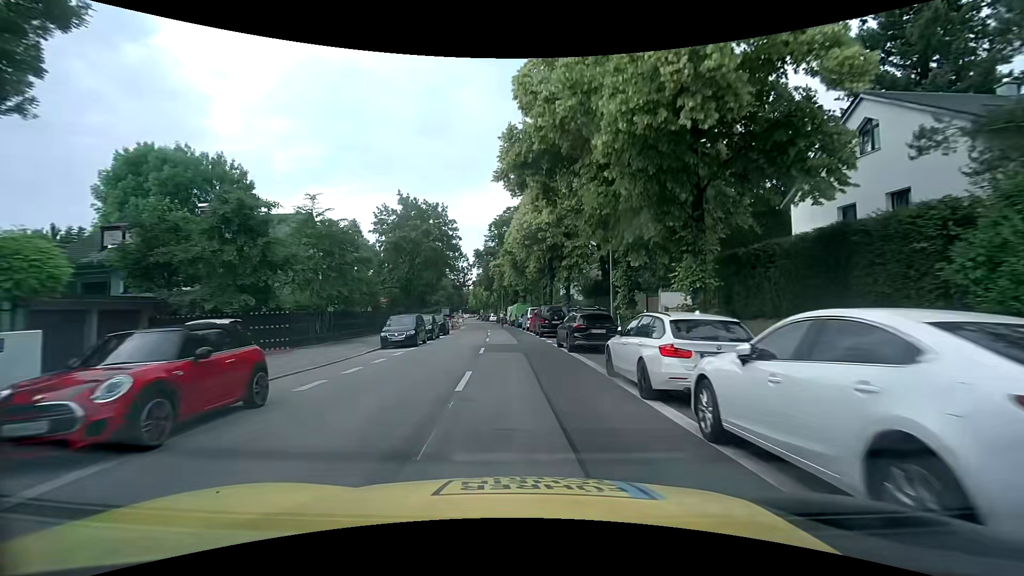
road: secondary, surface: asphalt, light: Day
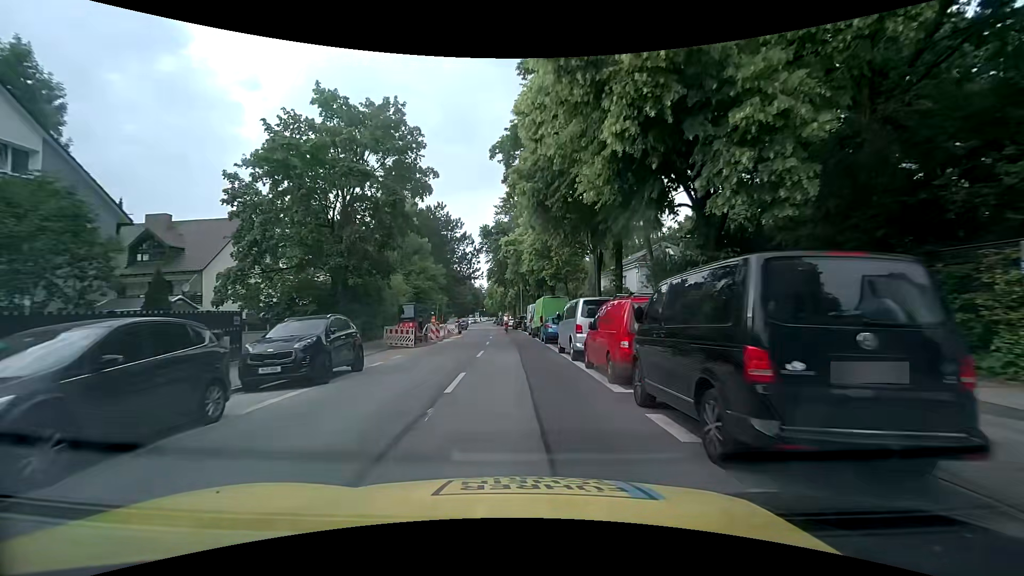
(-0.6, +25.6) m; -2°
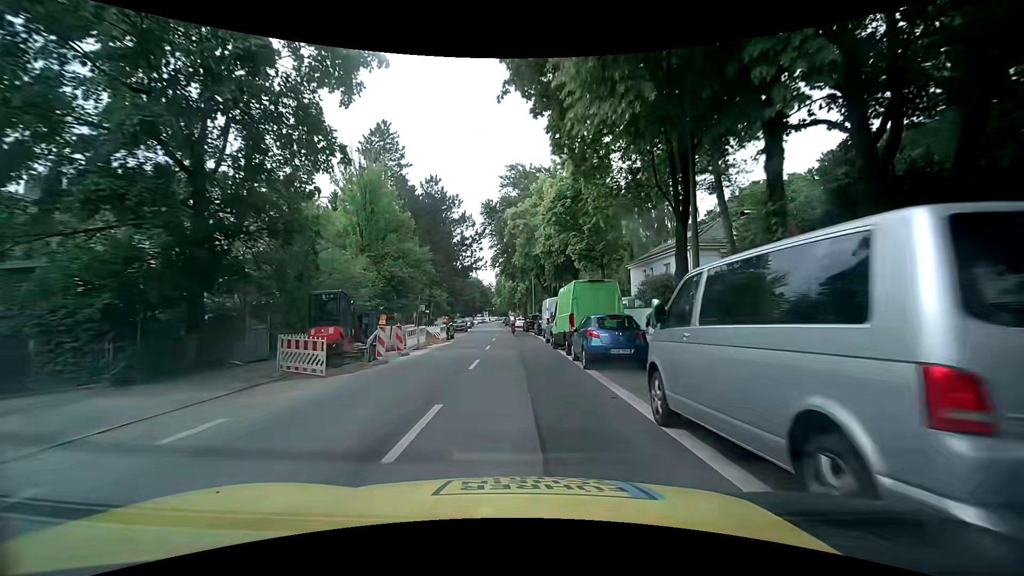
(-0.4, +12.9) m; -2°
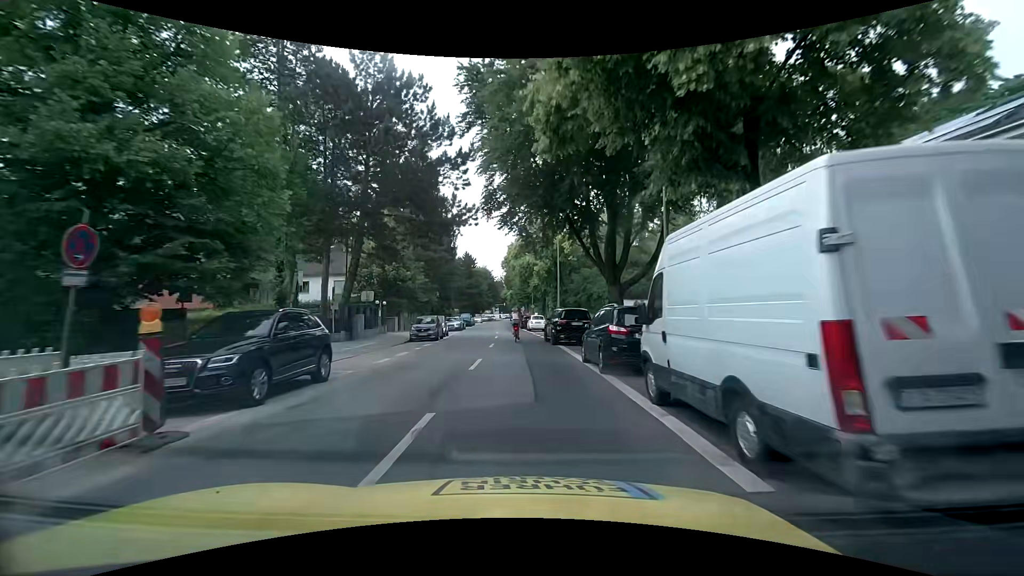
(-0.4, +26.7) m; -1°
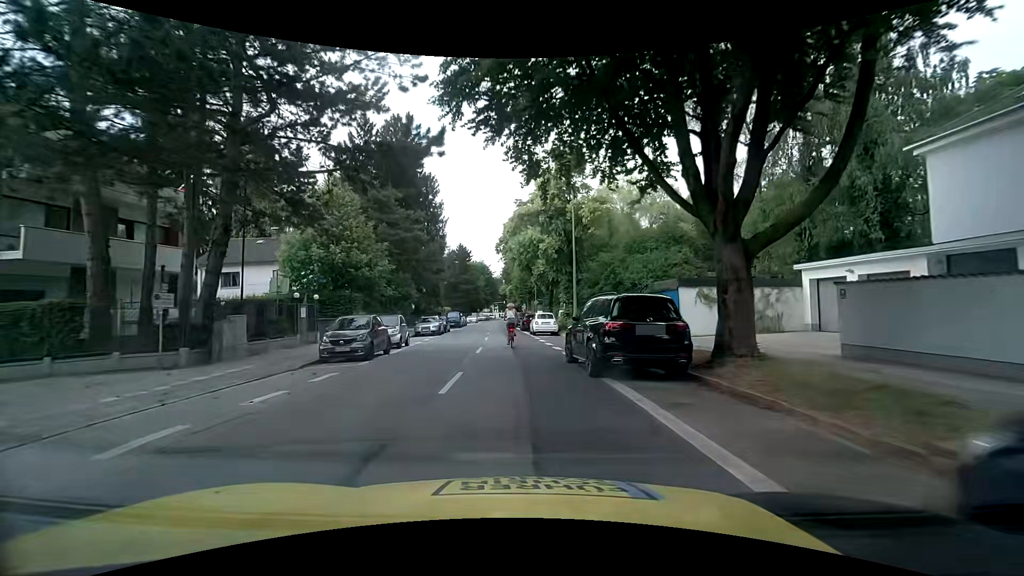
(-0.1, +13.2) m; -1°
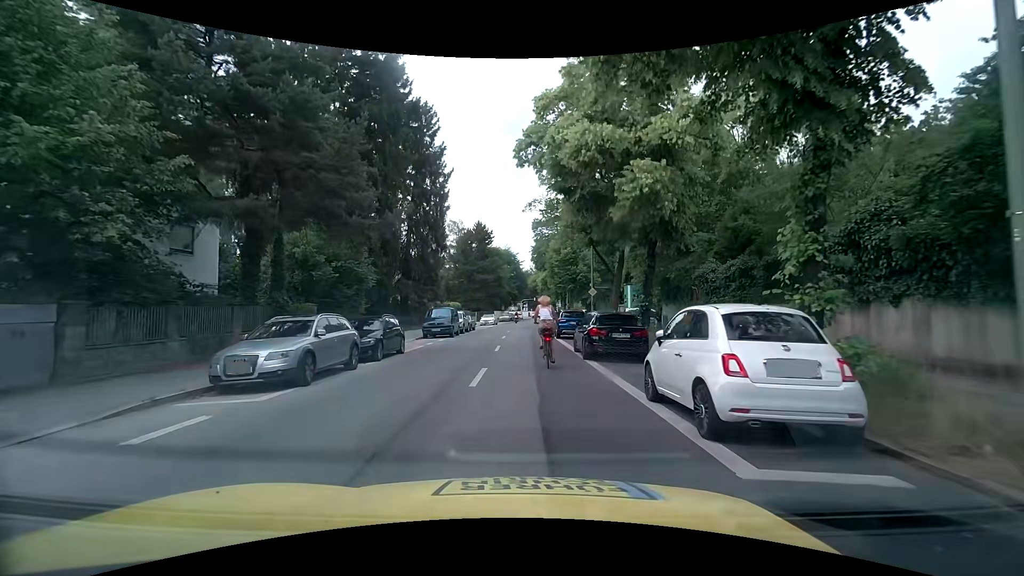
(-0.6, +26.0) m; -3°
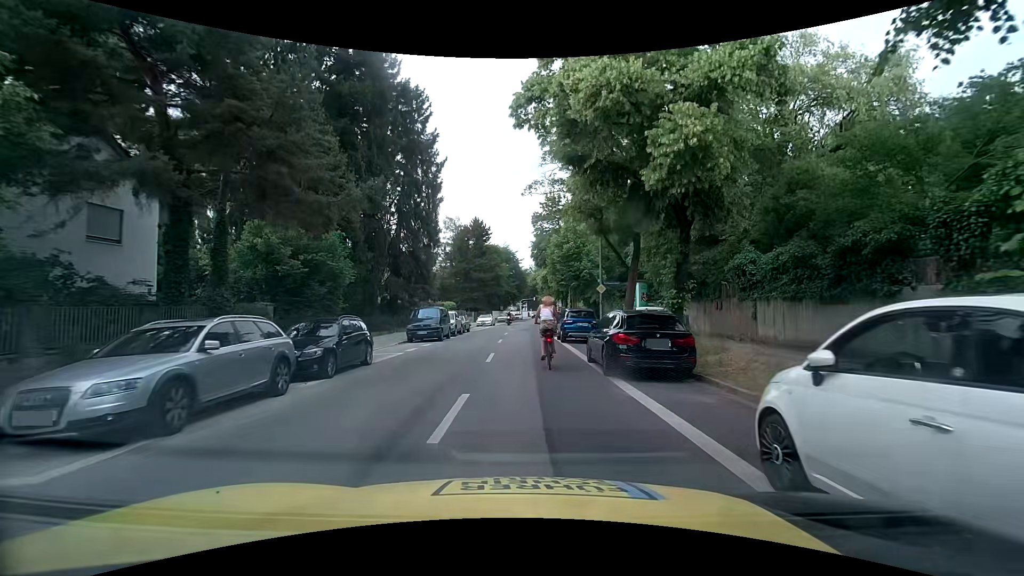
(0.0, +3.9) m; 0°
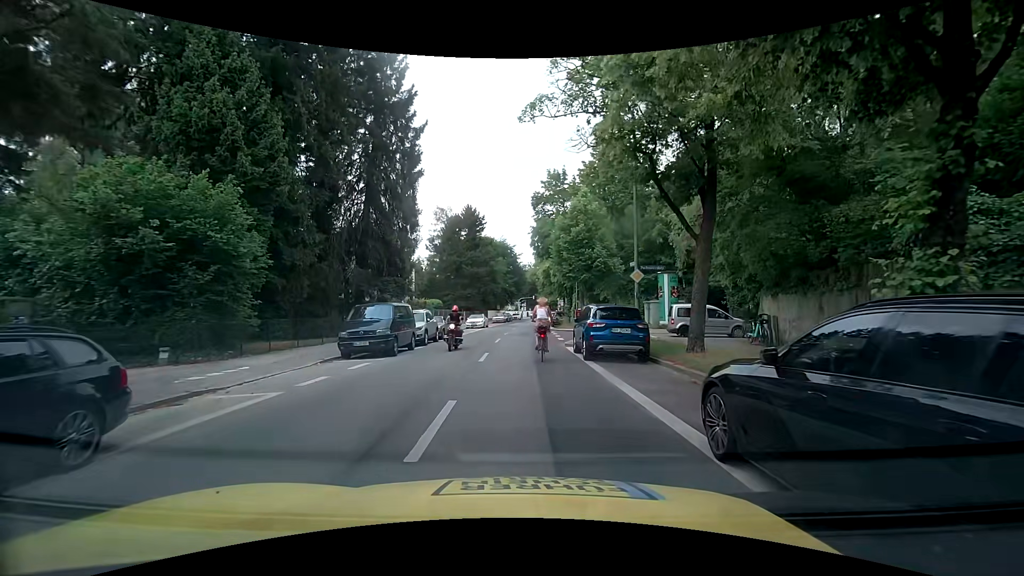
(+0.1, +9.3) m; 0°
(0, +10) (0, +20) (0, +30) (+1, +40) (+1, +50) (+2, +60) (+3, +70) (+3, +80) (+4, +90) (+4, +100) m
